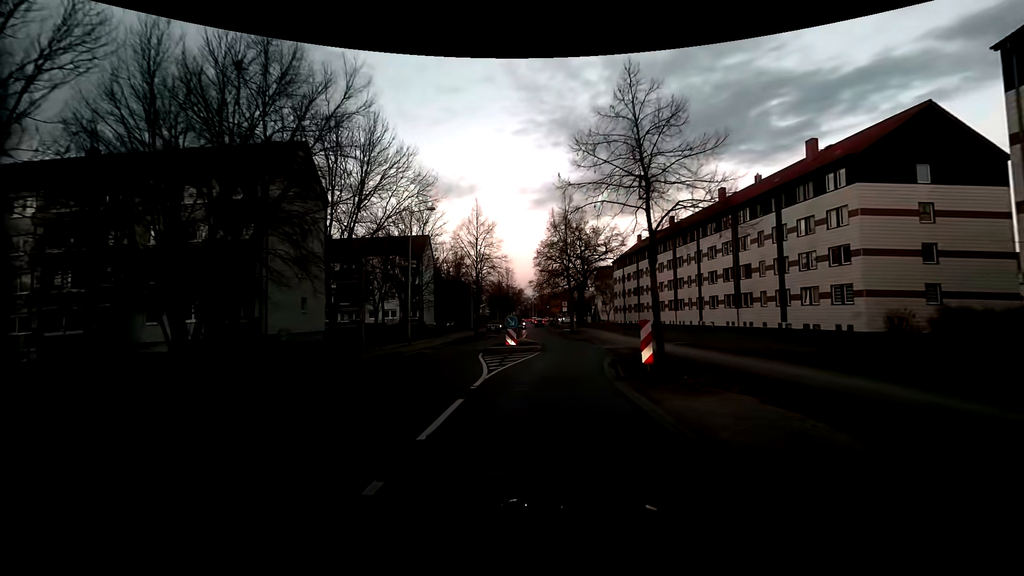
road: residential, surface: asphalt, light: Sunrise
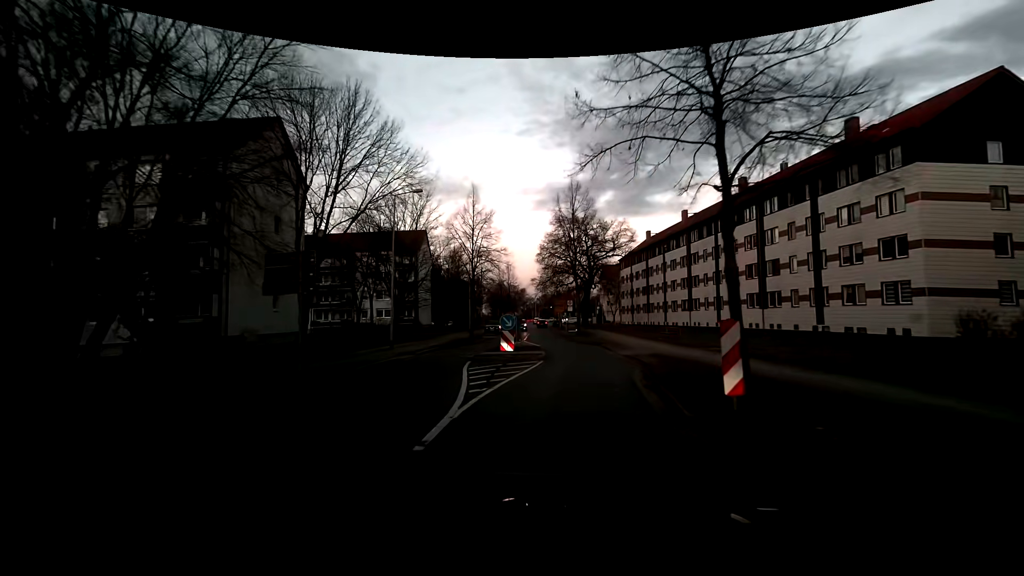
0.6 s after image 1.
(0.0, +5.0) m; -1°
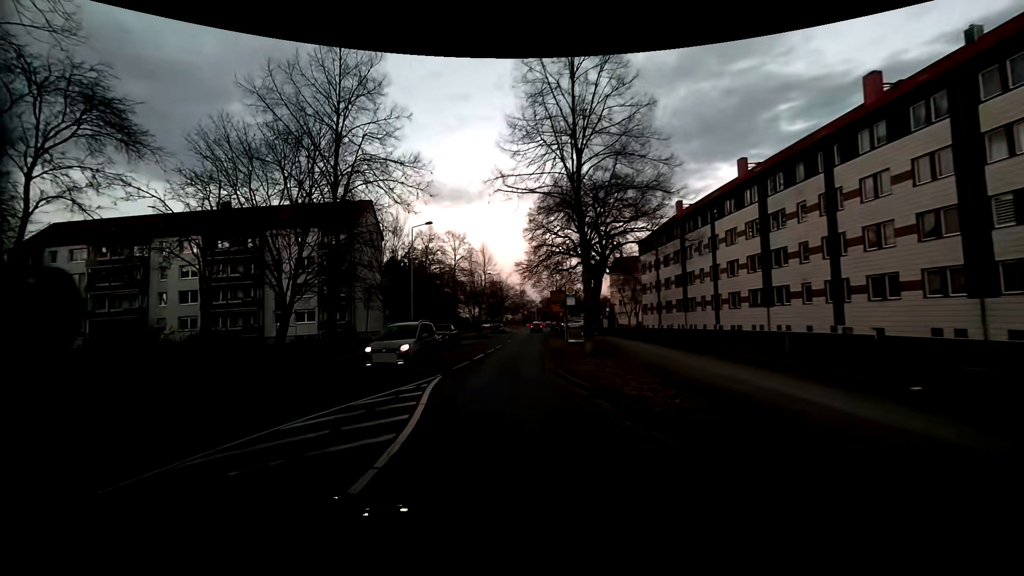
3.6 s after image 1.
(+1.9, +24.4) m; -1°
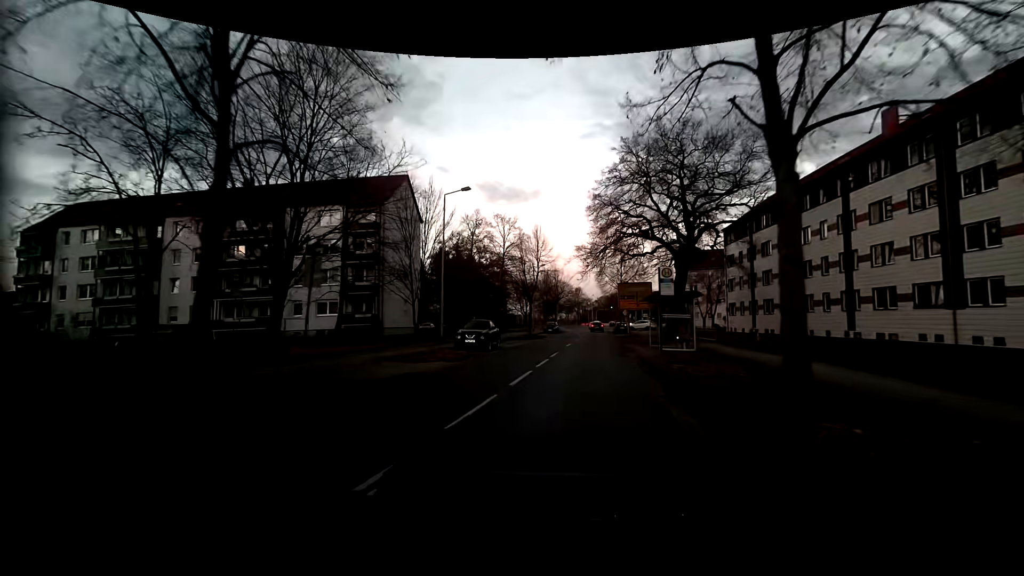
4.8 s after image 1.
(-0.6, +10.0) m; -5°
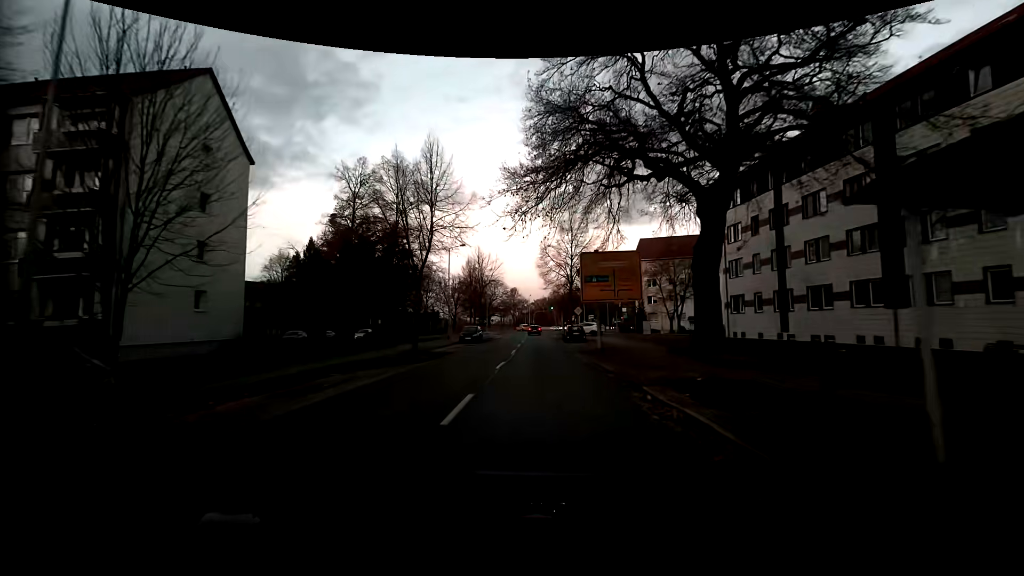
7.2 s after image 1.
(+1.9, +22.1) m; +7°
(0, +10) (0, +20) (0, +30) (0, +40) (0, +50) (-1, +60) (-4, +69) (-13, +73) (-23, +75) (-33, +78) m
